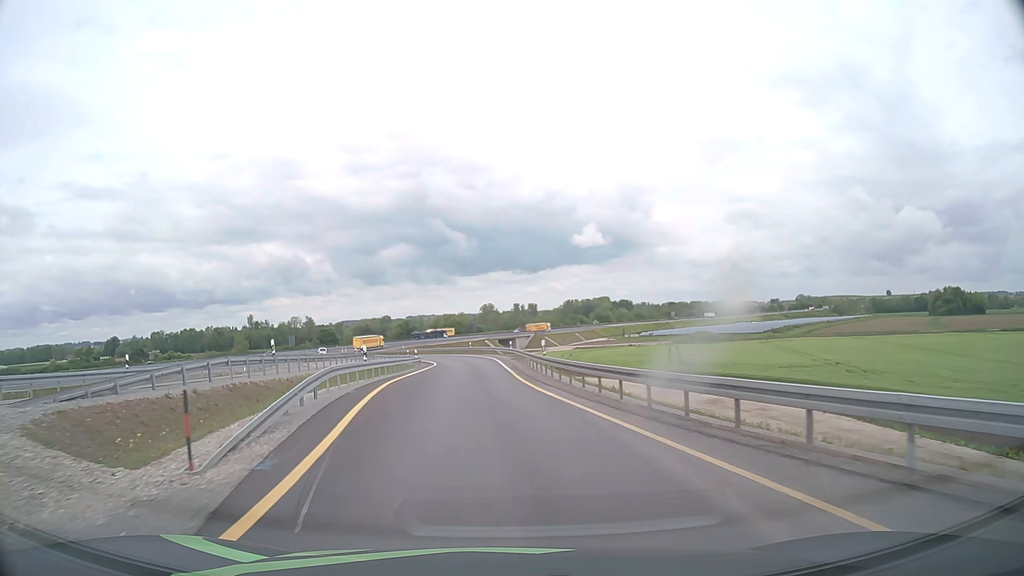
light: Day
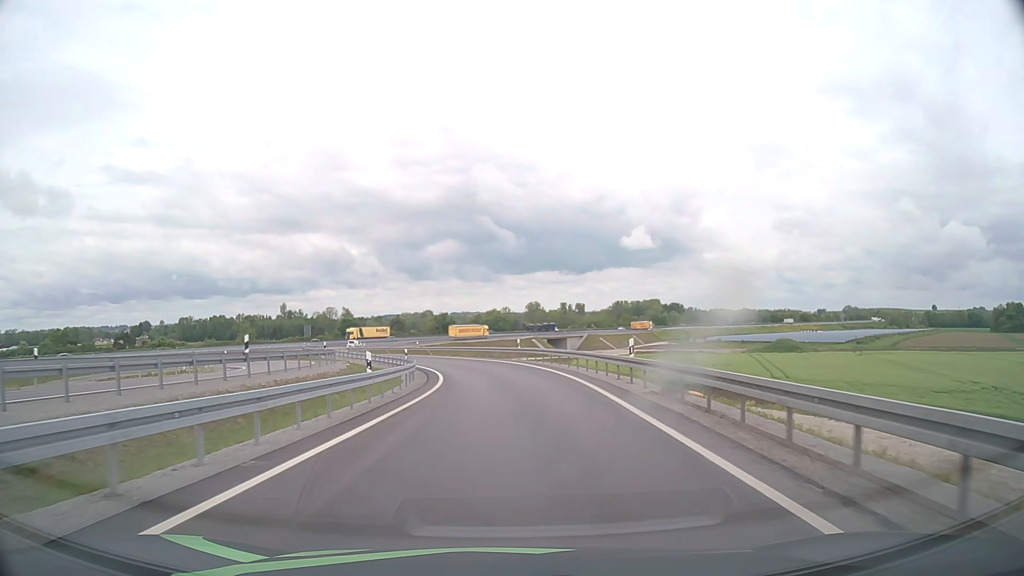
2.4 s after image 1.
(-2.5, +33.8) m; -5°
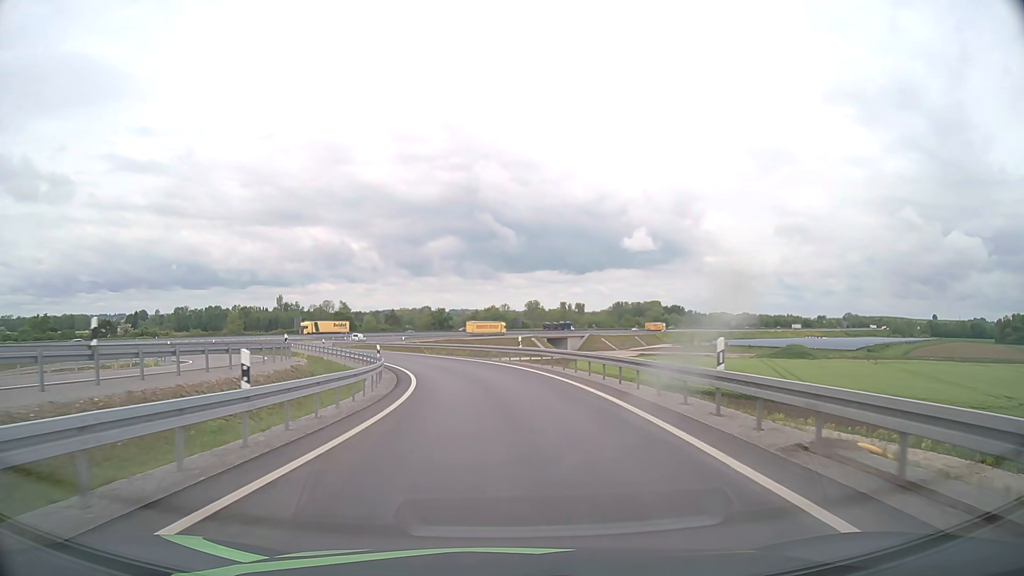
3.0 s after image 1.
(0.0, +8.7) m; 0°
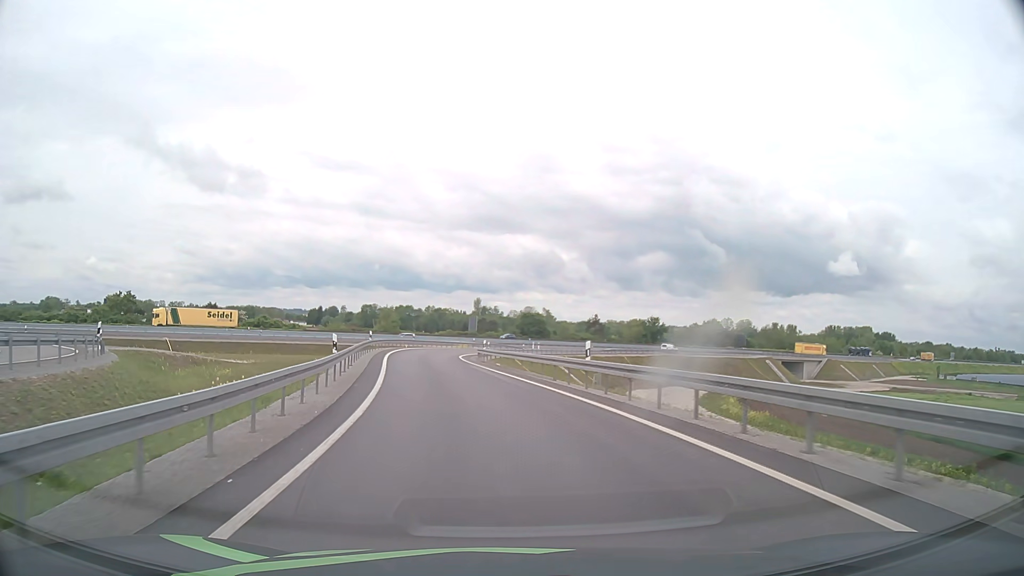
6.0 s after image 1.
(-4.9, +42.1) m; -17°
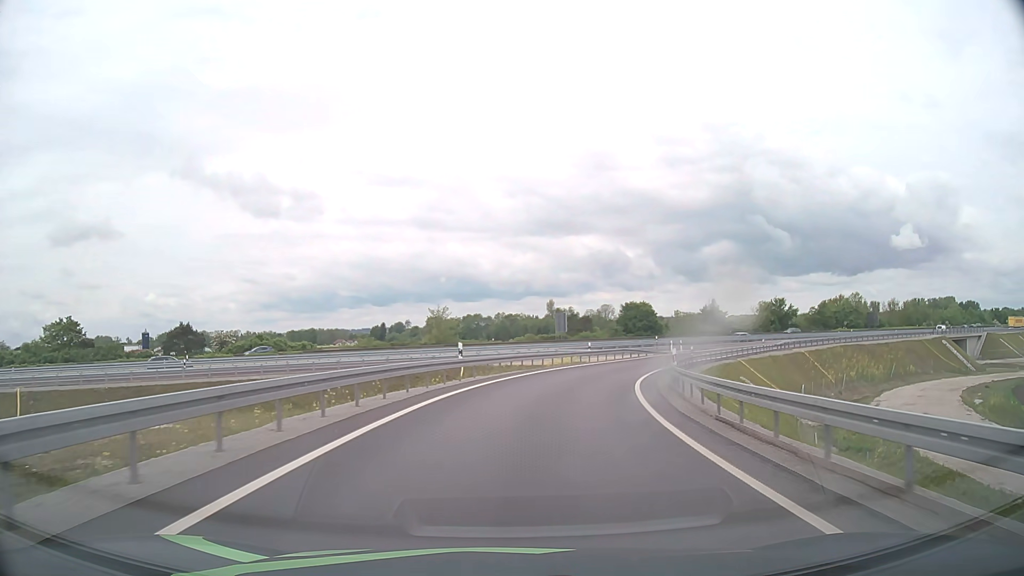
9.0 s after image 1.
(-5.2, +44.0) m; -7°
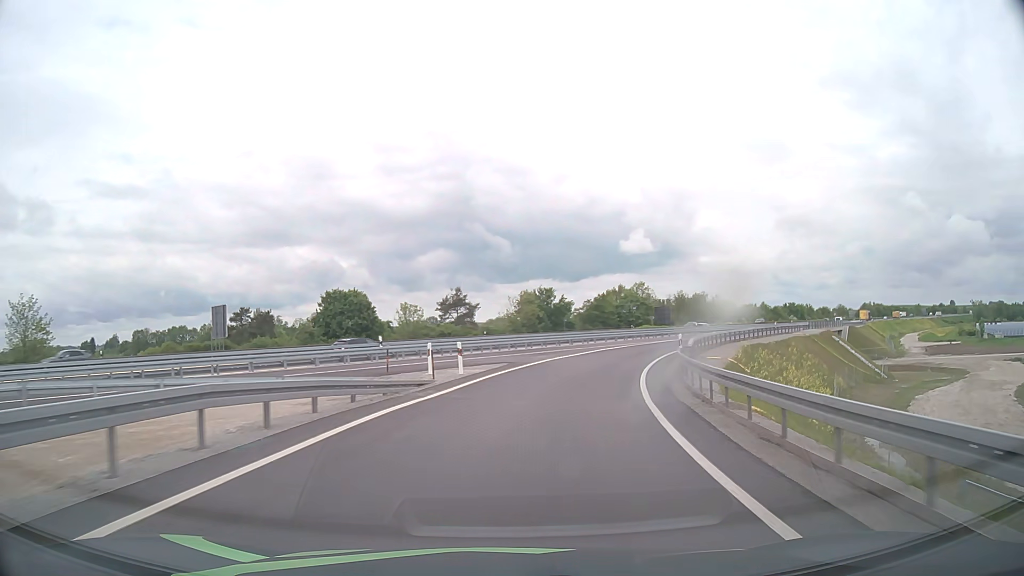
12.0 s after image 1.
(+8.9, +45.5) m; +24°
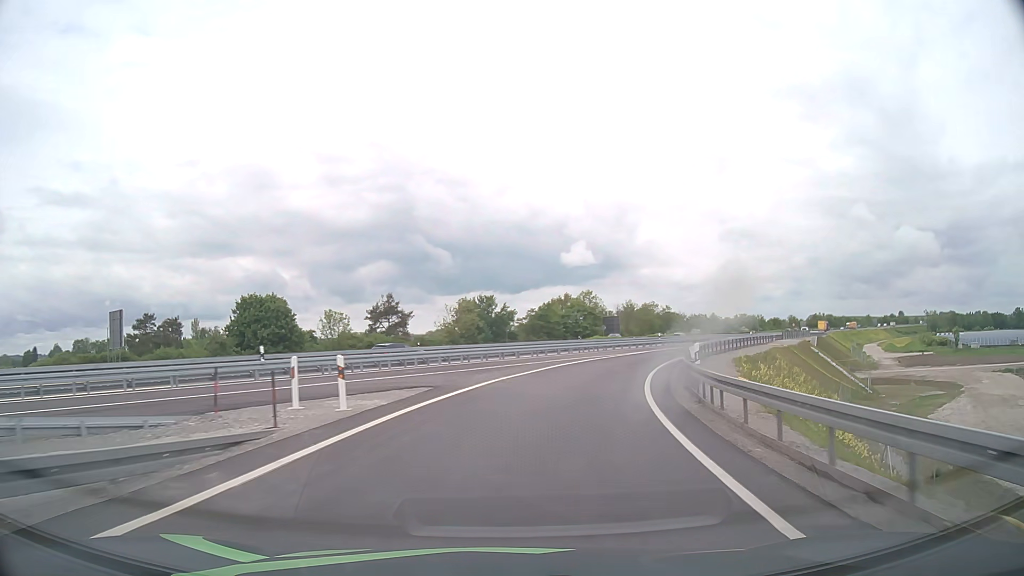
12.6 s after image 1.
(+0.5, +9.8) m; +5°
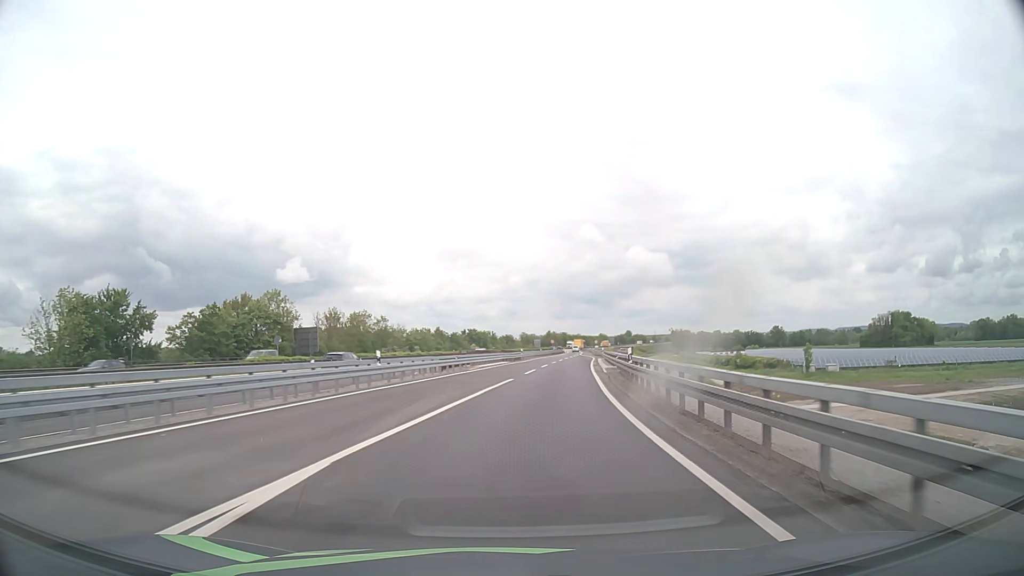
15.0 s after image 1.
(+8.7, +41.3) m; +24°
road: motorway_link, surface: asphalt
(0, +10) (+1, +20) (+2, +30) (+3, +40) (+5, +50) (+6, +60) (+7, +70) (+8, +80) (+9, +90) (+10, +99) m
